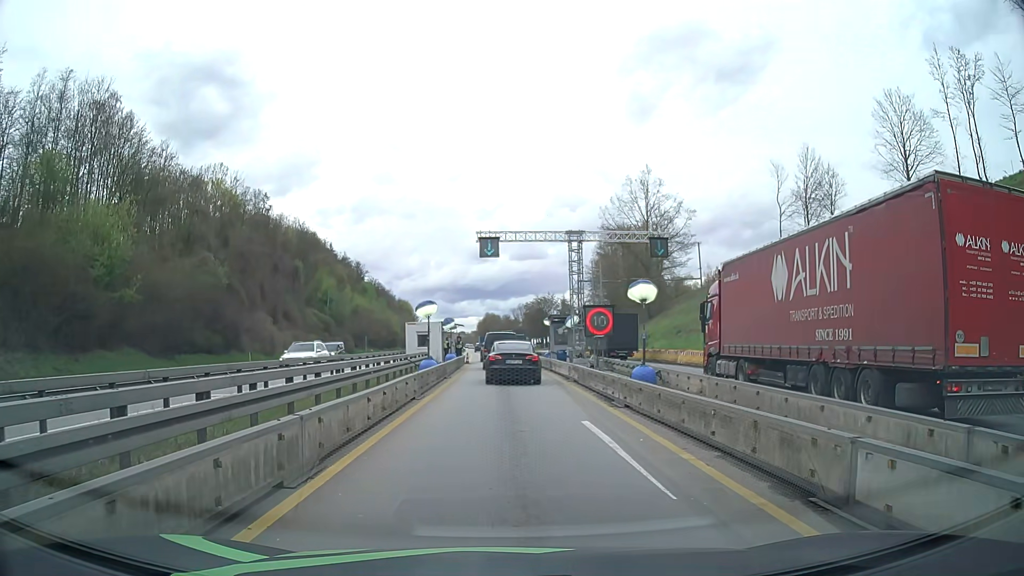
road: motorway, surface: asphalt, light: Day
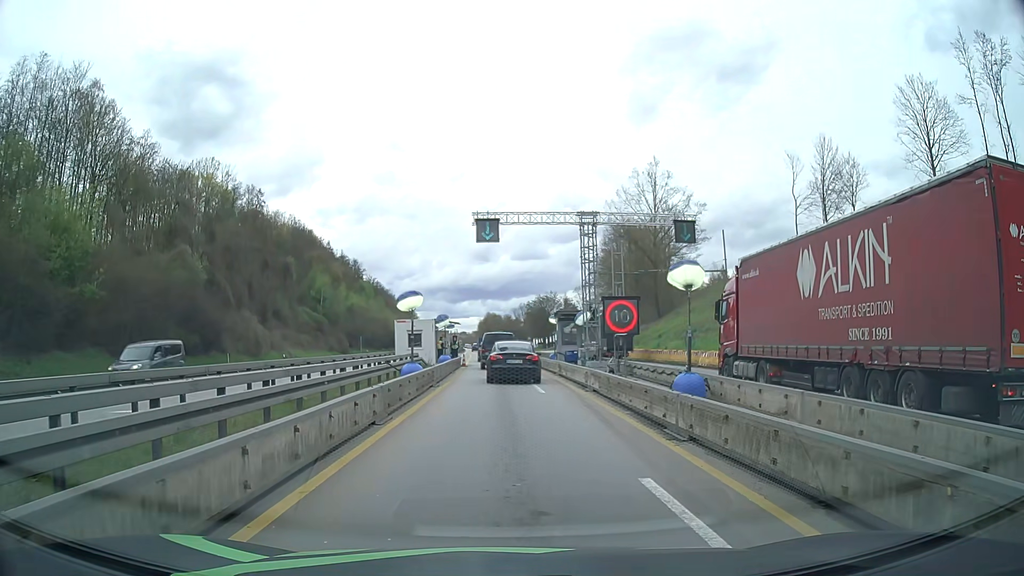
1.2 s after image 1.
(0.0, +5.1) m; 0°
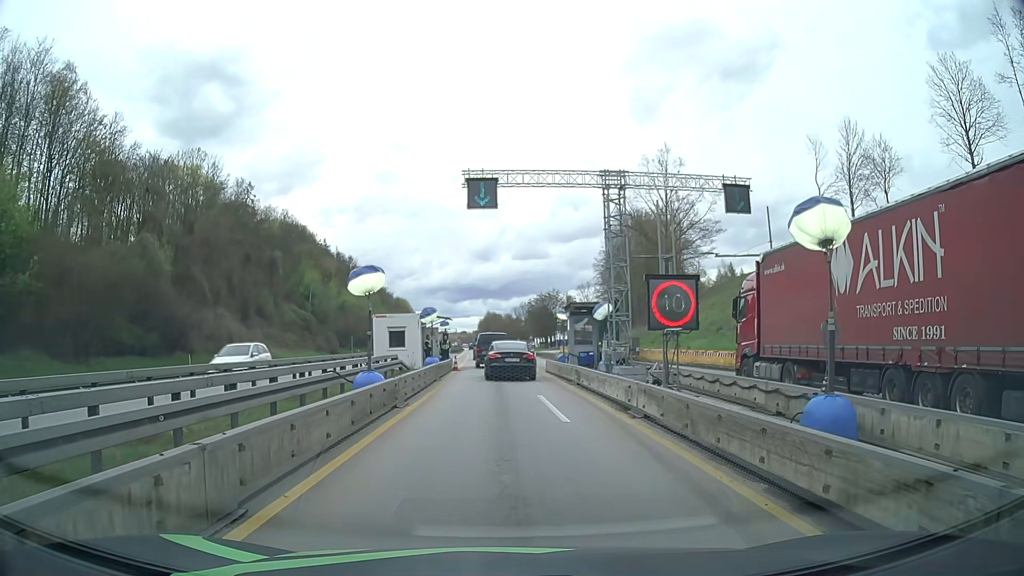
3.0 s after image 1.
(-0.1, +7.1) m; -1°
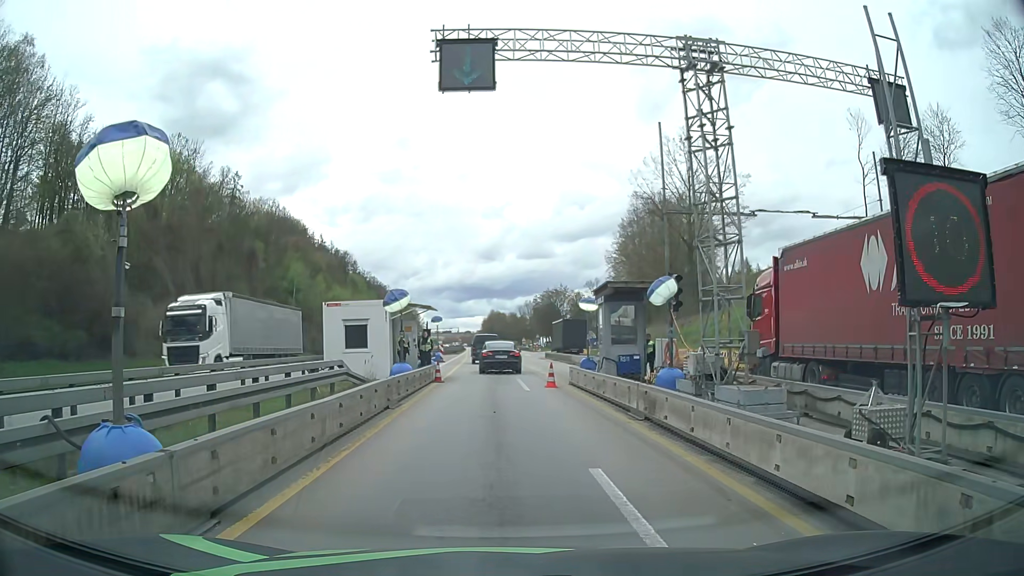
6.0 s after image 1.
(0.0, +10.4) m; -1°
(0, +10) (0, +20) (-1, +30) (-1, +40) (-1, +50) (-2, +60) (-2, +70) (-2, +80) (-3, +90) (-3, +100) m
